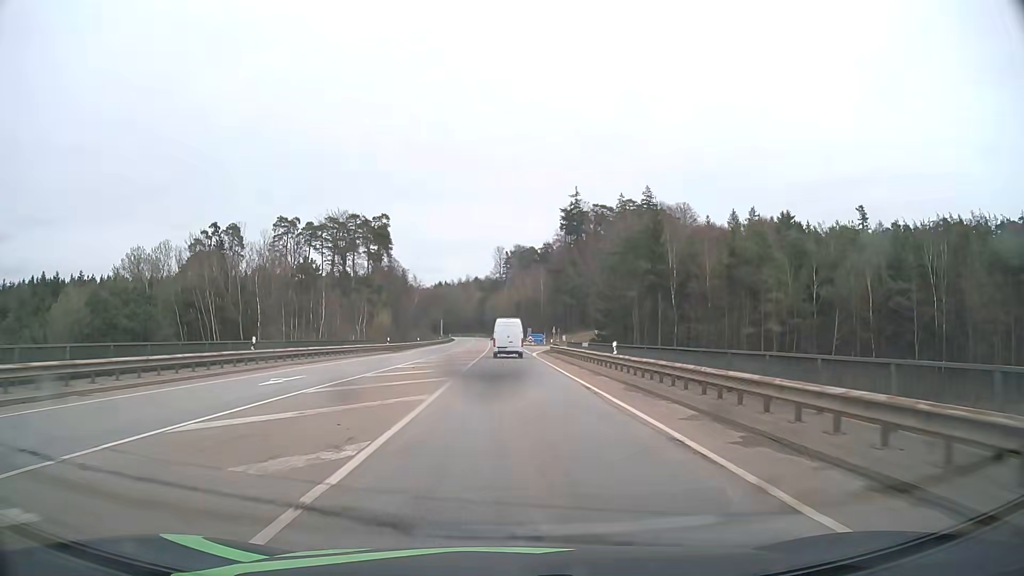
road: secondary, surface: asphalt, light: Day
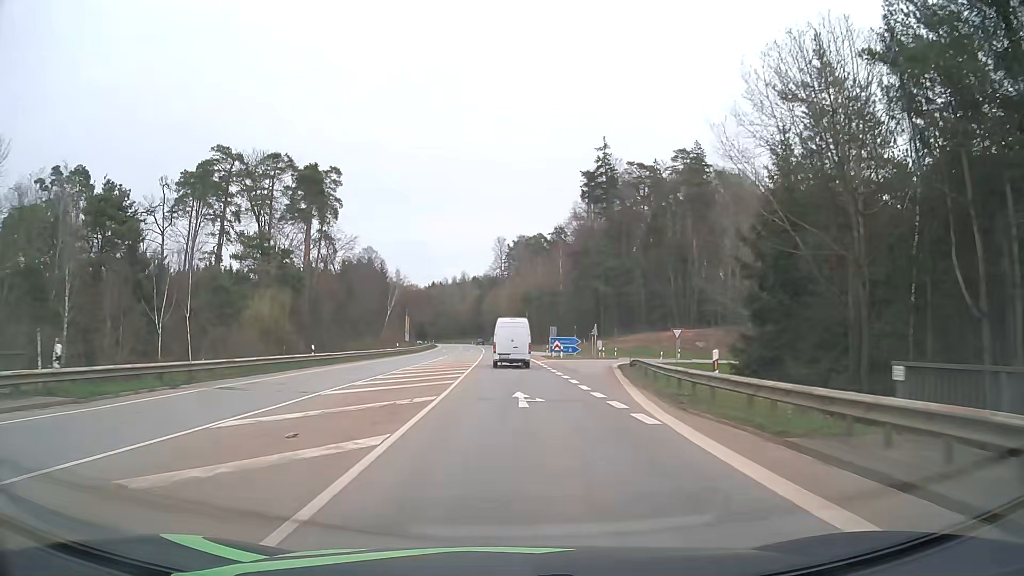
(-0.1, +49.7) m; 0°
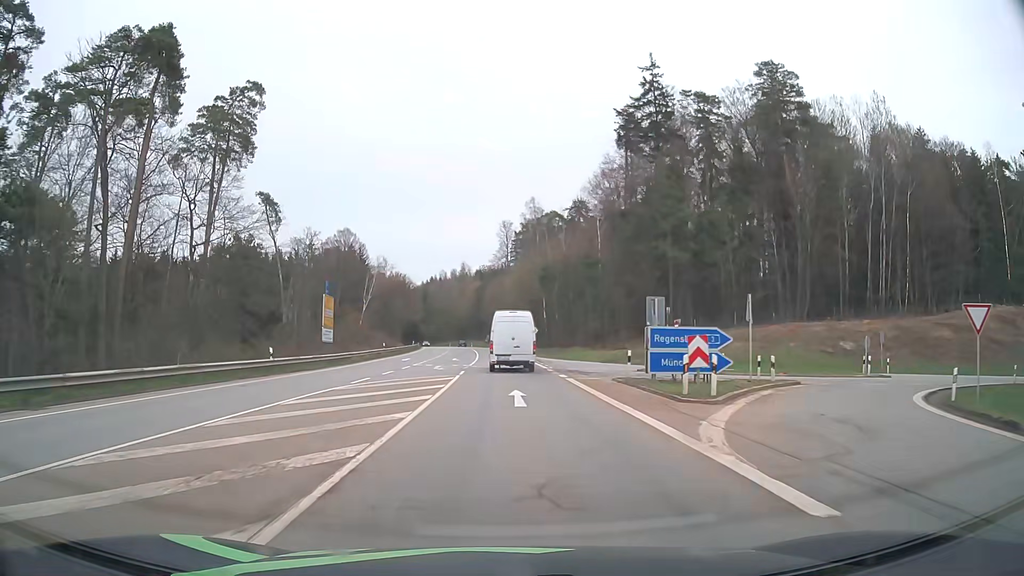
(-0.2, +40.0) m; -1°
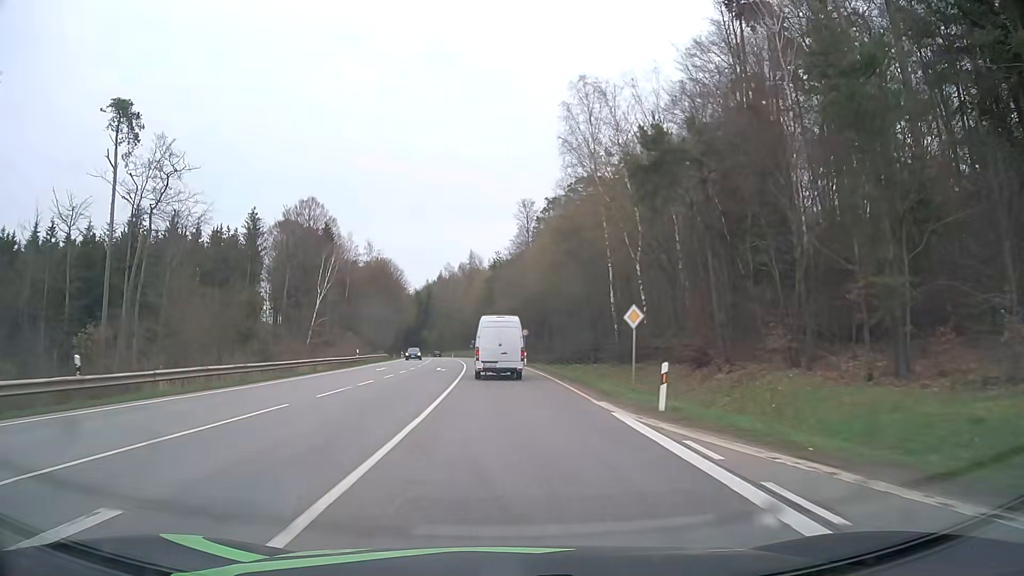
(-0.4, +48.3) m; -2°
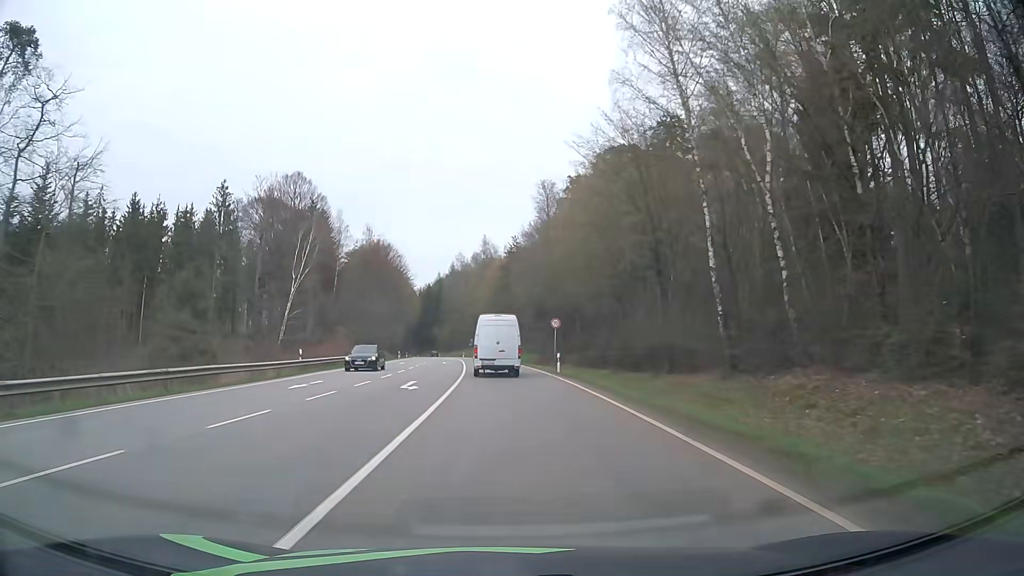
(-0.2, +19.6) m; -1°
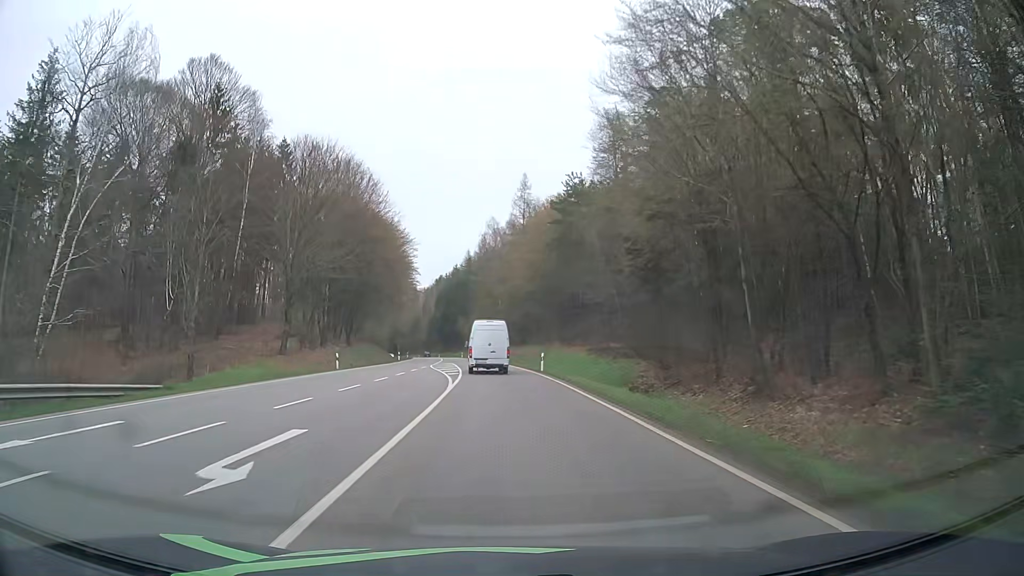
(-1.5, +50.5) m; -3°
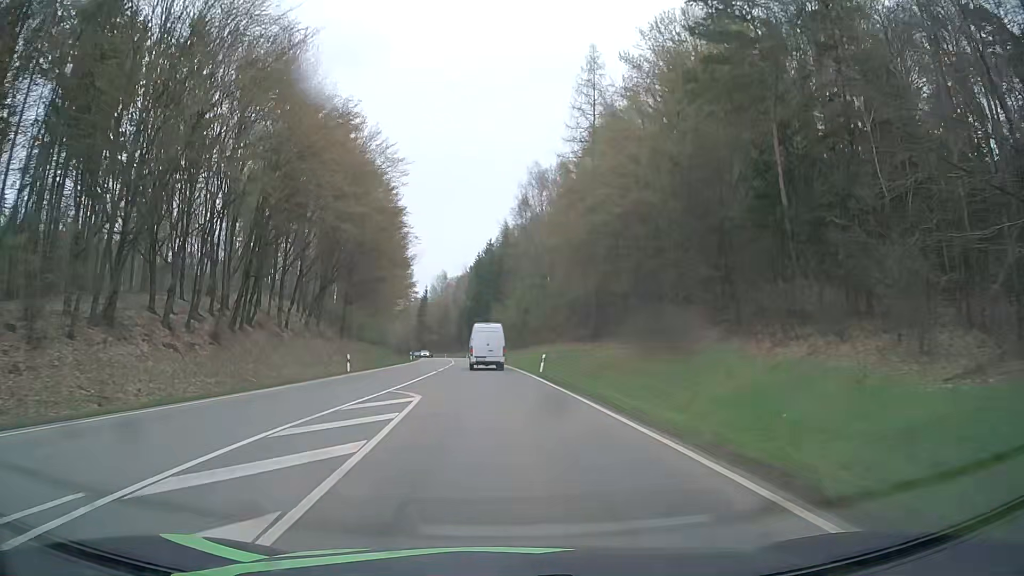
(-1.4, +42.5) m; -4°
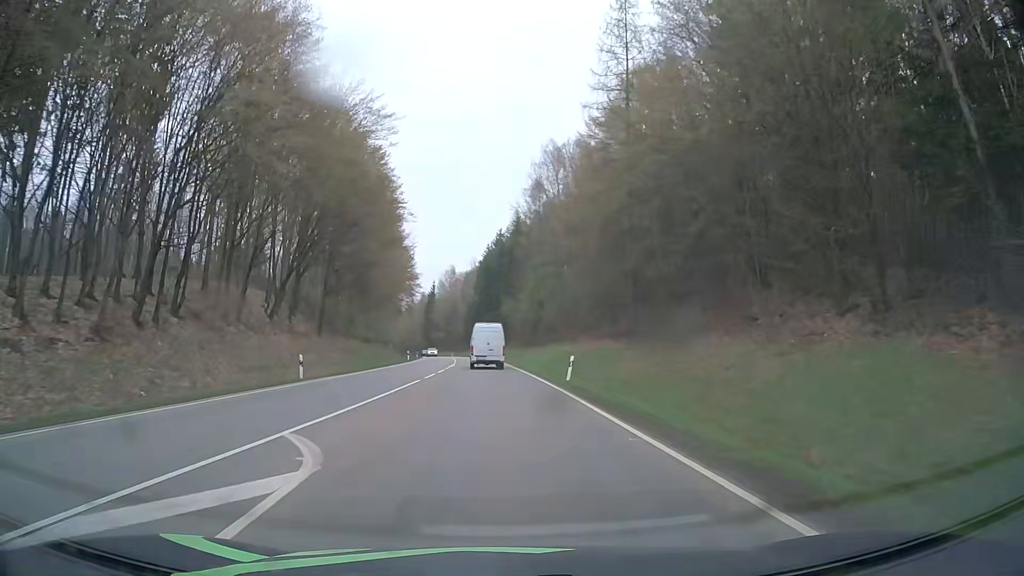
(-0.1, +11.0) m; -1°
(0, +10) (0, +20) (-1, +30) (-1, +40) (-2, +50) (-2, +60) (-3, +70) (-4, +80) (-5, +90) (-6, +100) m
